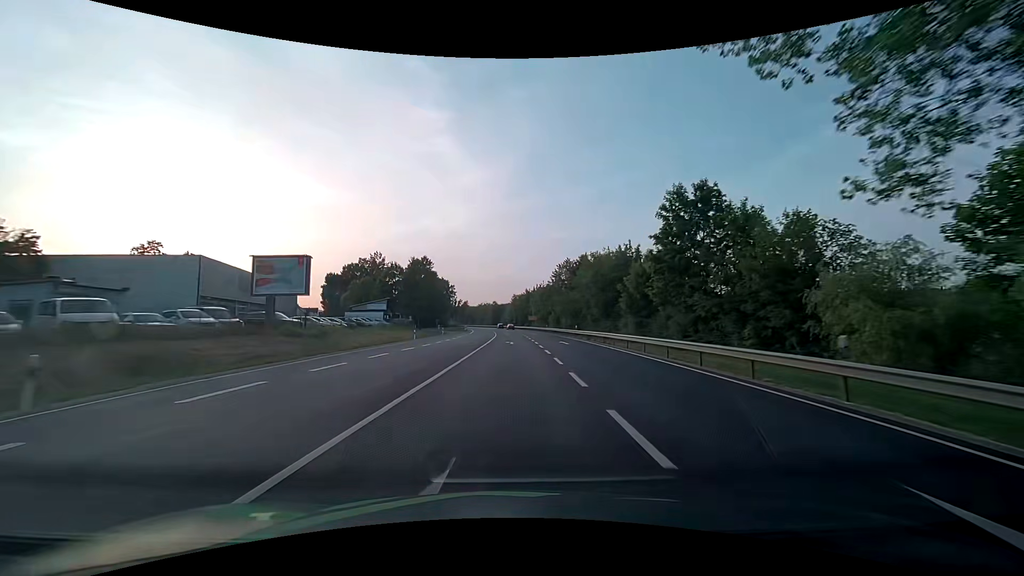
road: primary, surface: asphalt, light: Day
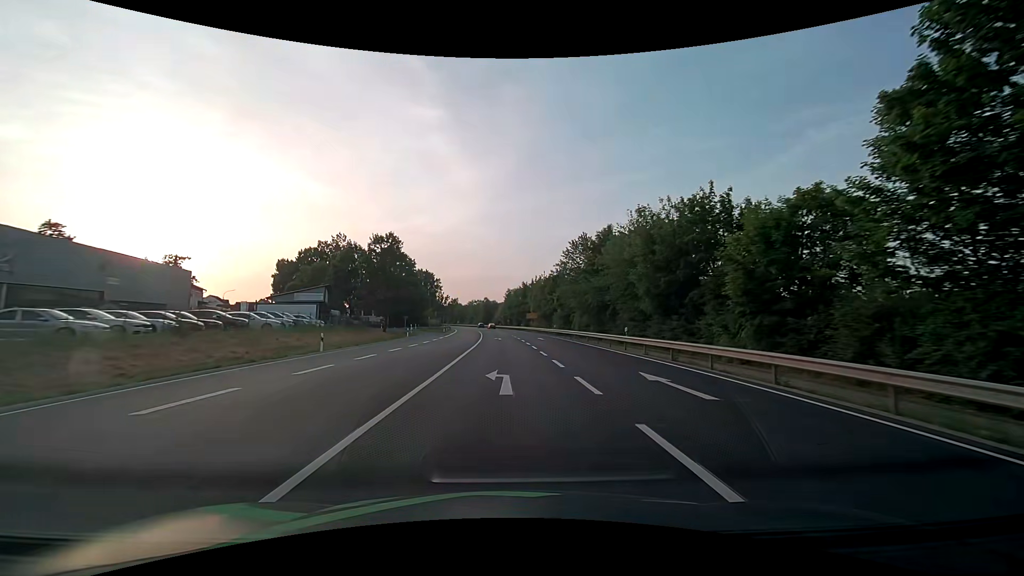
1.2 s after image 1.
(+0.2, +24.8) m; +1°
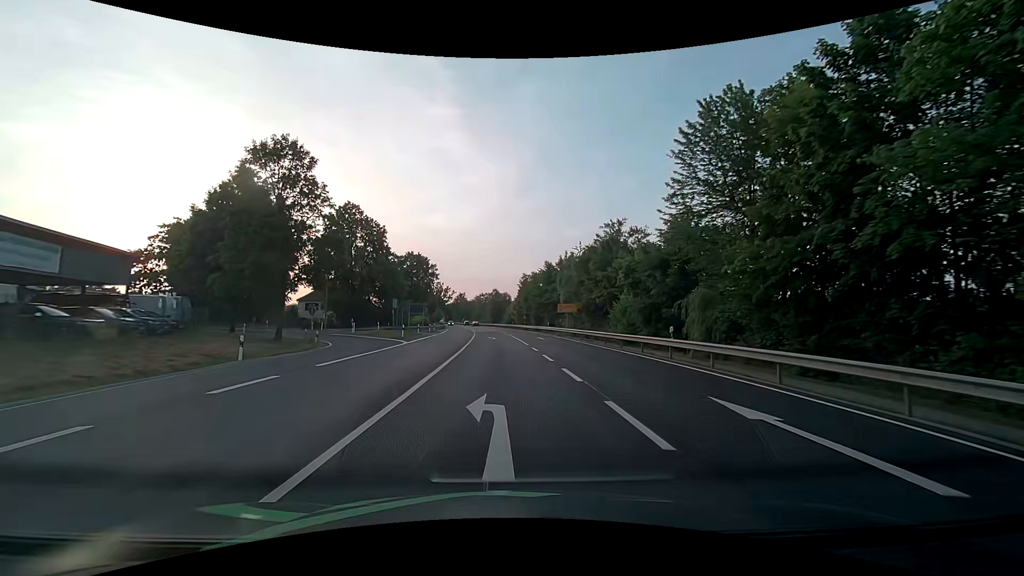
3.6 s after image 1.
(-0.4, +39.3) m; -2°
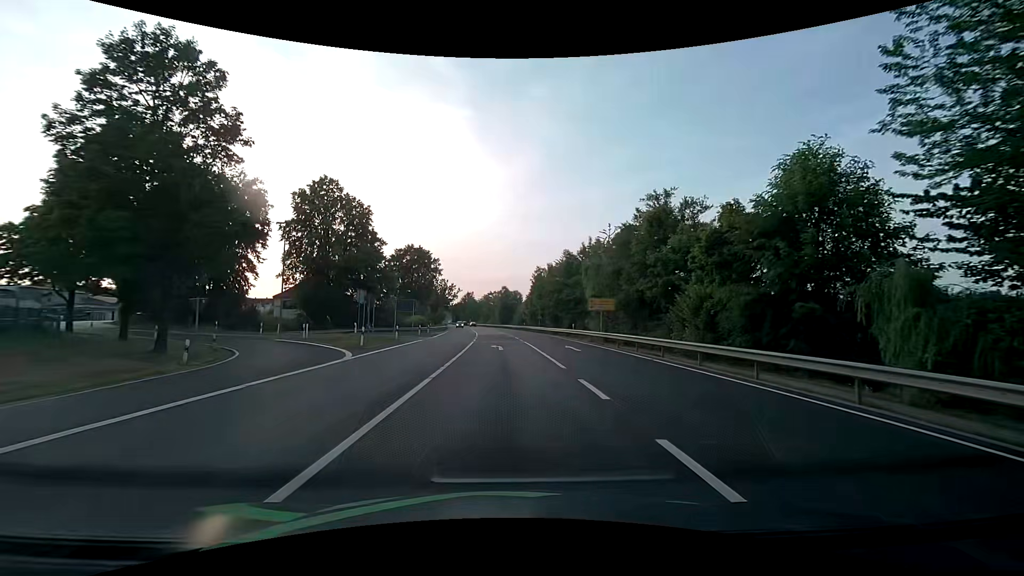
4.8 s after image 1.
(-0.1, +14.1) m; -1°
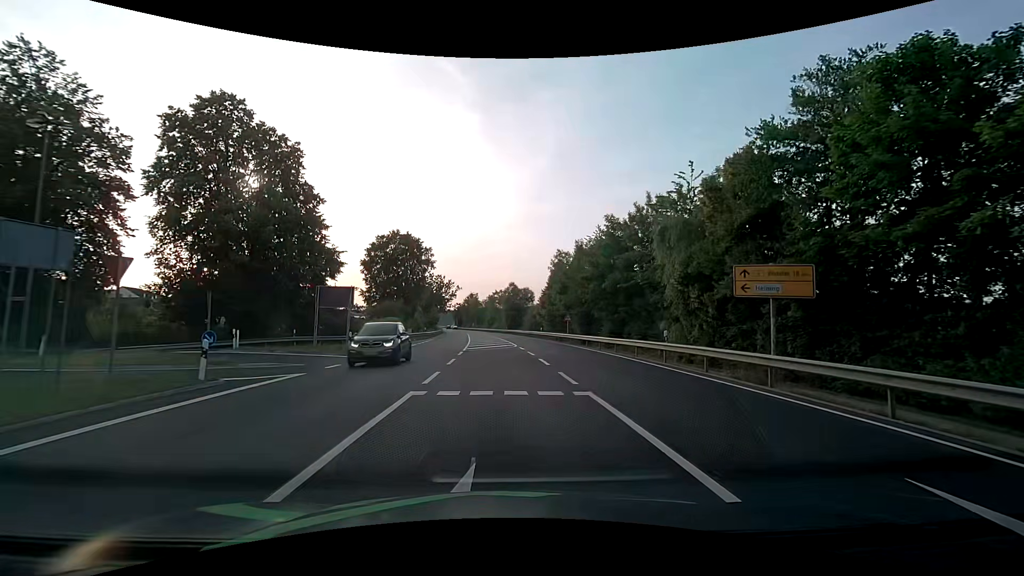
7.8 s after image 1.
(-0.1, +24.4) m; -1°
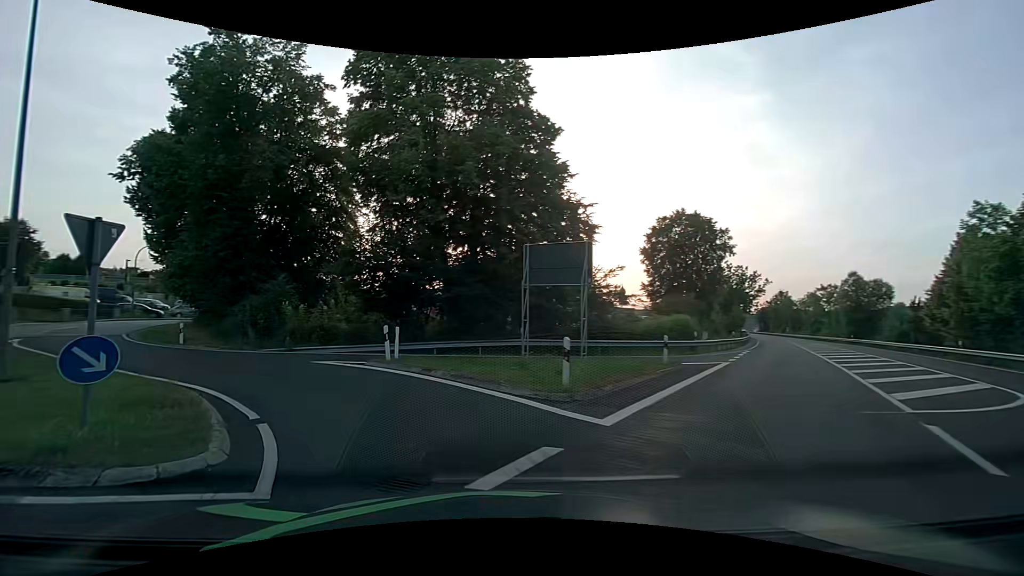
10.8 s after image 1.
(-2.7, +17.5) m; -32°
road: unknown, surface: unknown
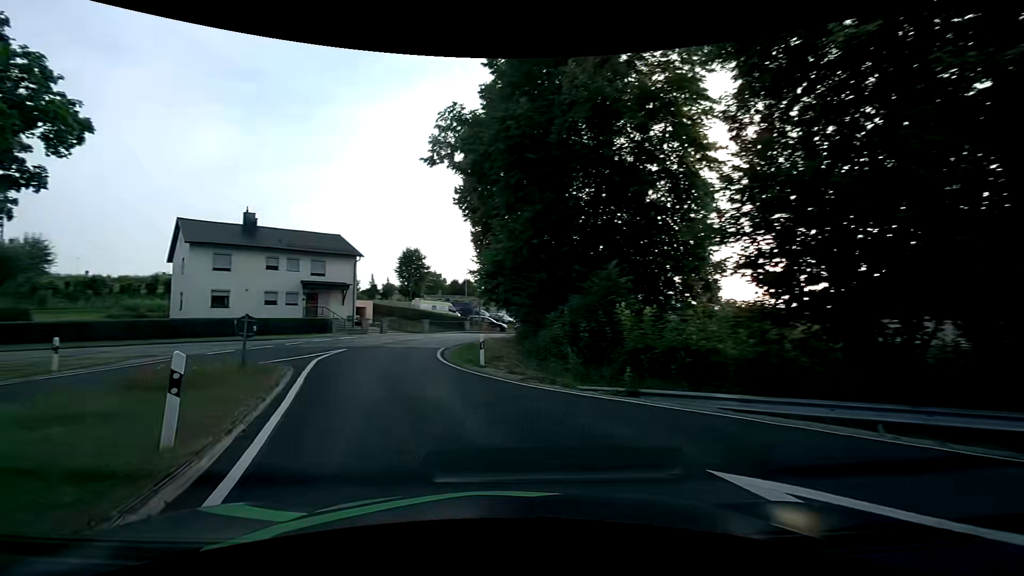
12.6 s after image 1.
(-4.1, +12.4) m; -36°
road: unclassified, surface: asphalt
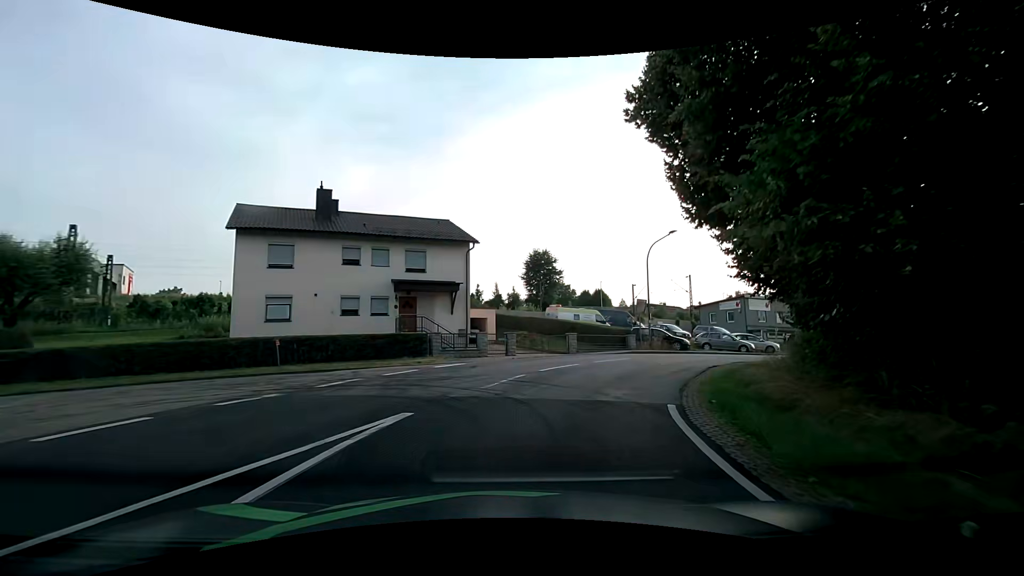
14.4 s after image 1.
(-3.6, +15.2) m; -16°
(+1, +10) (+5, +19) (+12, +26) (+21, +31) (+30, +35) (+39, +38) (+49, +42) (+58, +45) (+67, +49) (+77, +52) m
